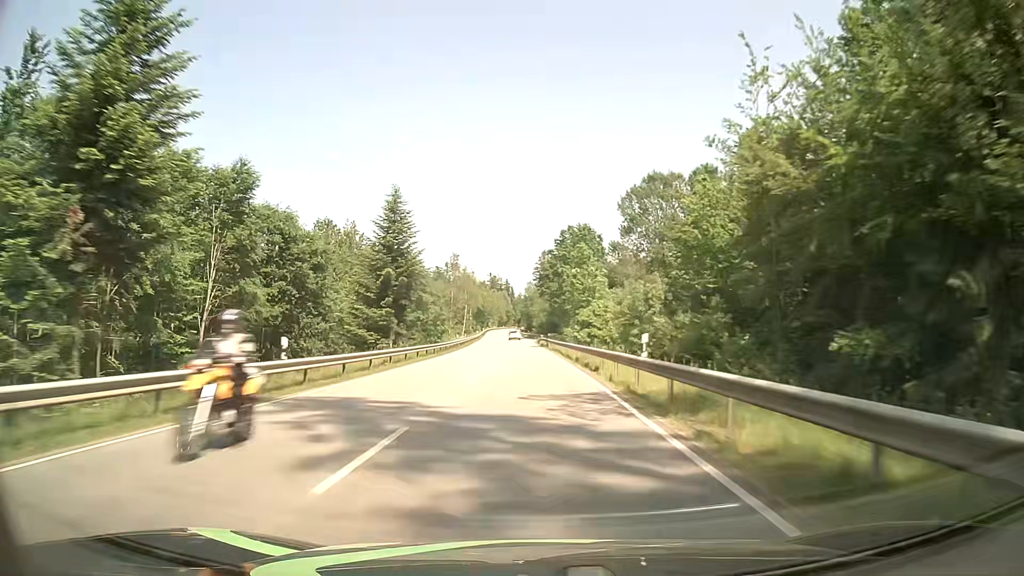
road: secondary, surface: asphalt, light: Day
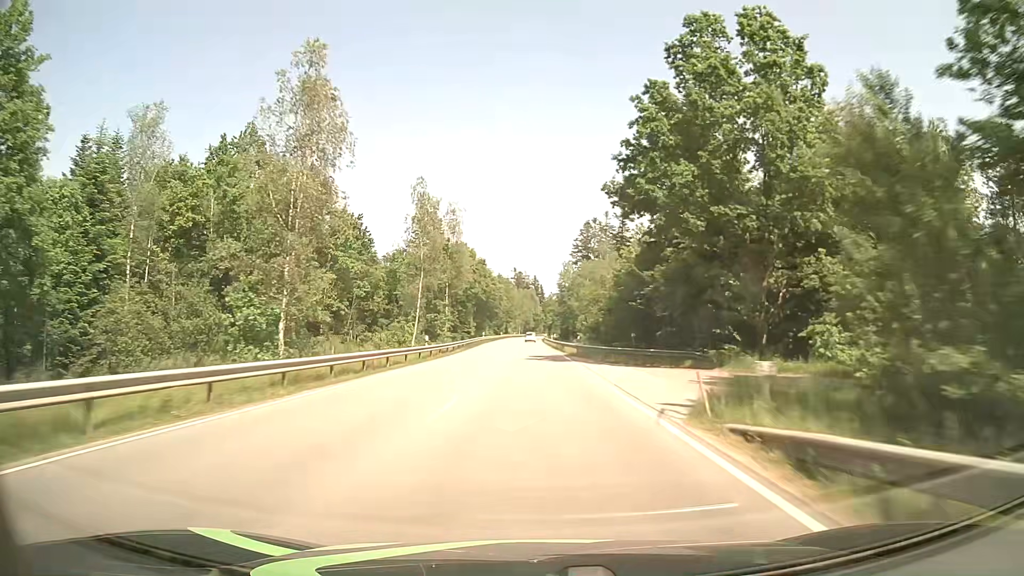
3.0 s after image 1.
(-2.3, +78.8) m; -3°
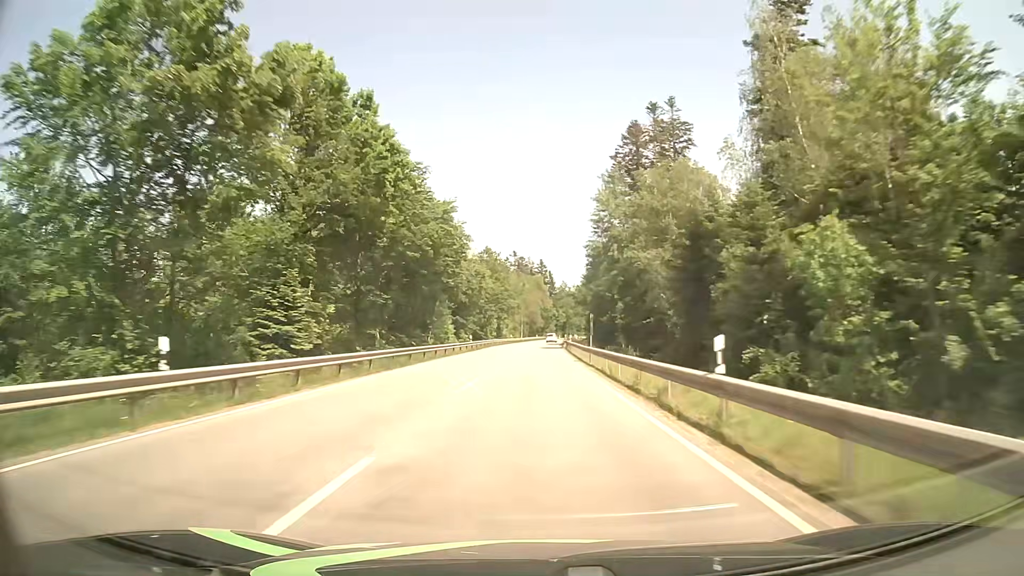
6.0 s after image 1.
(-0.6, +79.1) m; -1°
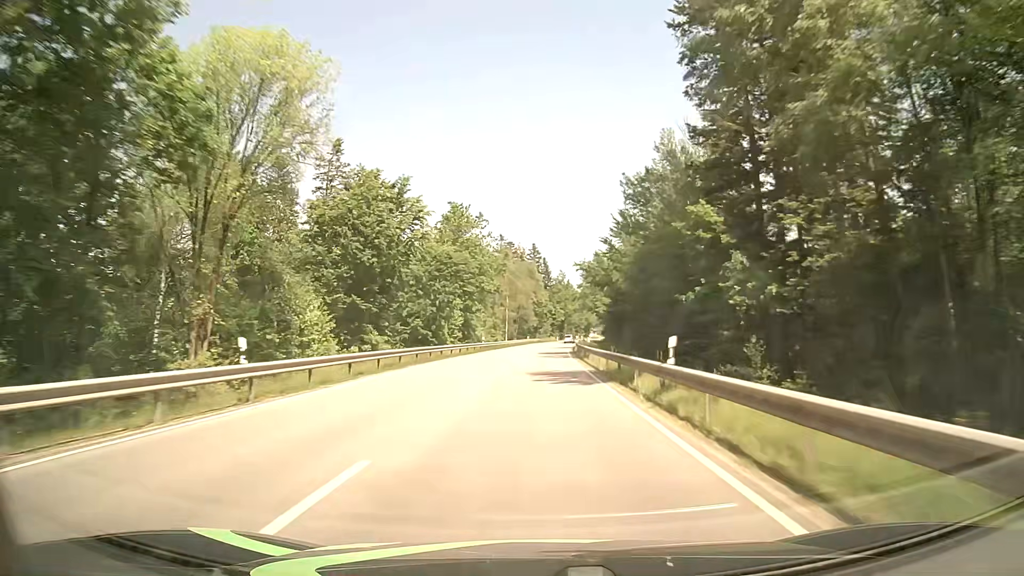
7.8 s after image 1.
(+0.1, +47.4) m; 0°
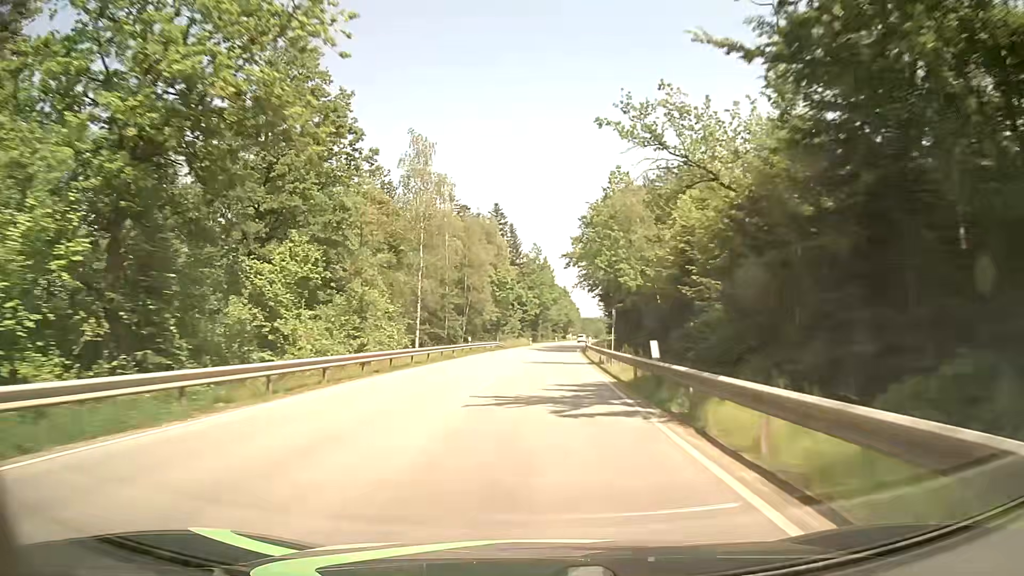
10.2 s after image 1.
(+1.6, +63.1) m; +3°
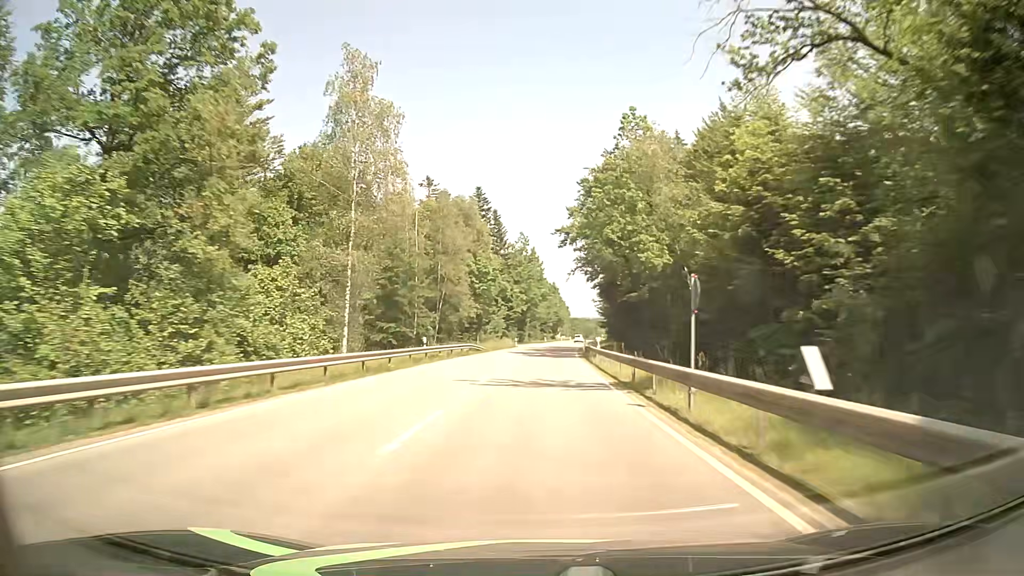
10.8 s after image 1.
(+0.2, +15.8) m; +2°
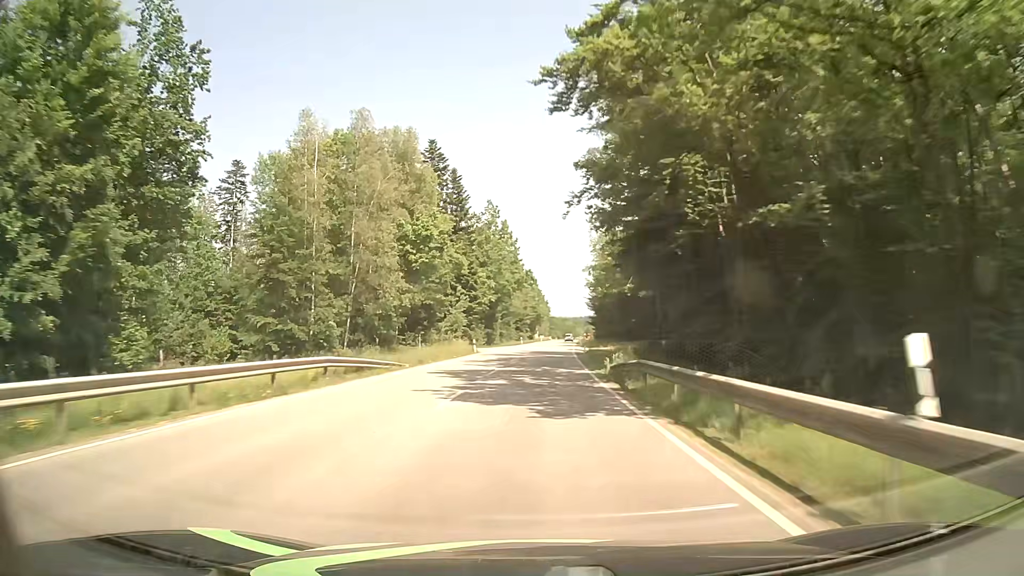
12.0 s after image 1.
(+0.3, +31.6) m; +2°
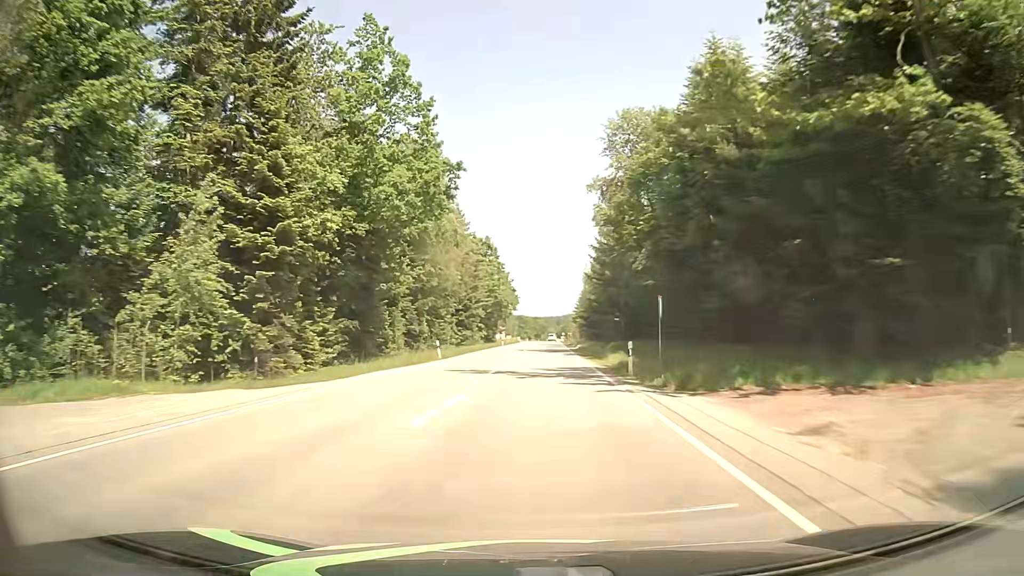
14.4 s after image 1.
(+1.9, +62.3) m; +3°
(0, +10) (0, +20) (0, +30) (0, +40) (0, +50) (+1, +60) (+1, +70) (+1, +80) (+1, +90) (+2, +100) m
